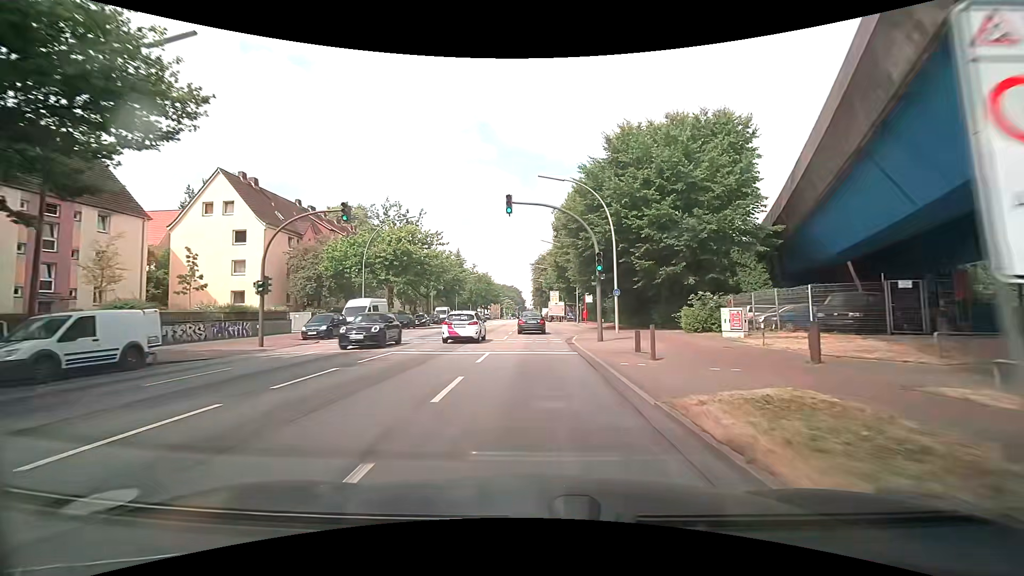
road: primary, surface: asphalt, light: Day
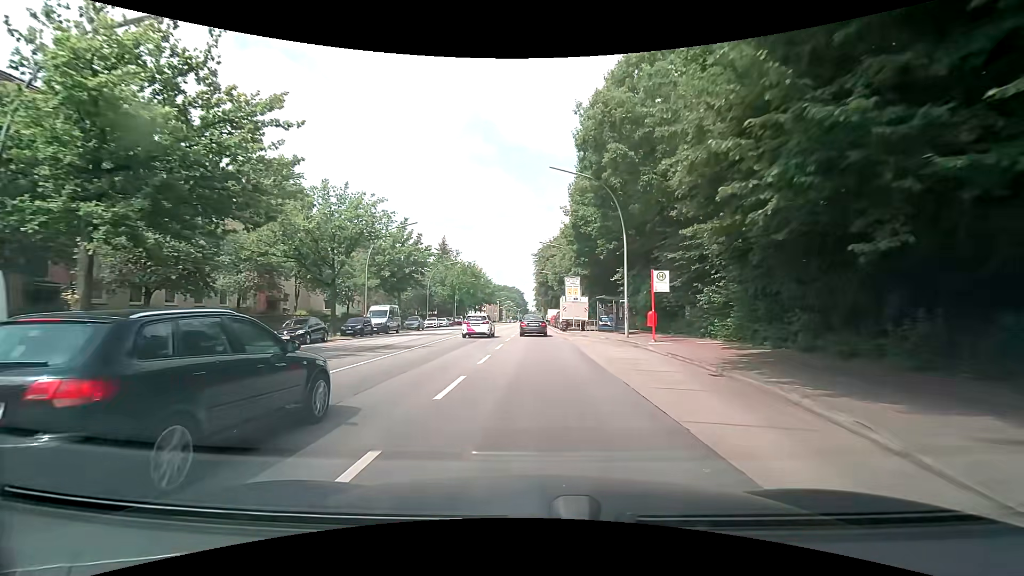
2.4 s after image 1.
(0.0, +30.4) m; 0°
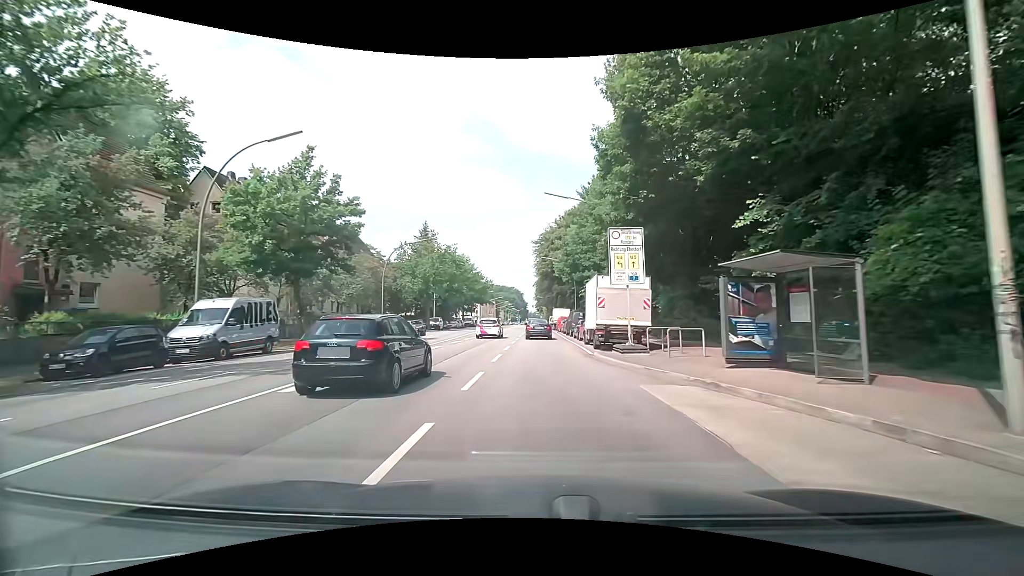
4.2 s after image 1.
(-0.2, +22.8) m; 0°
(0, +10) (0, +20) (0, +30) (0, +40) (0, +50) (0, +60) (+1, +70) (0, +80) (0, +90) (+1, +100) m
